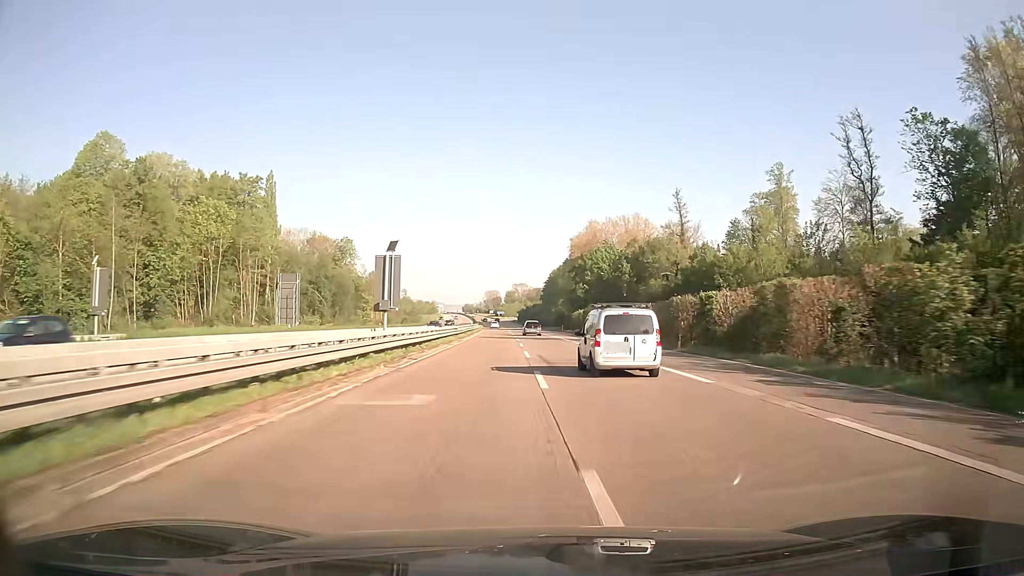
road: trunk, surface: asphalt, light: Day
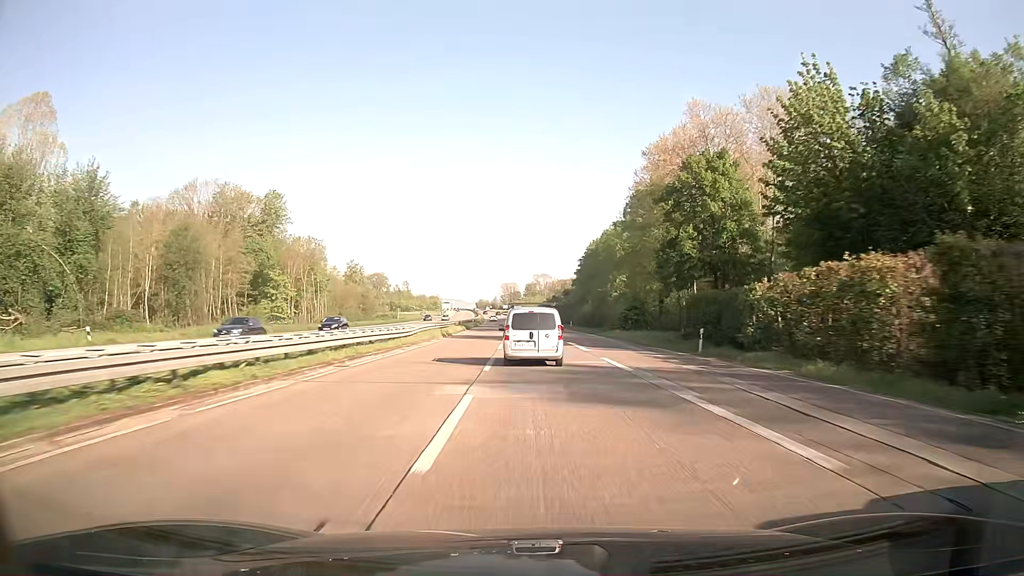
(-1.5, +80.7) m; -2°
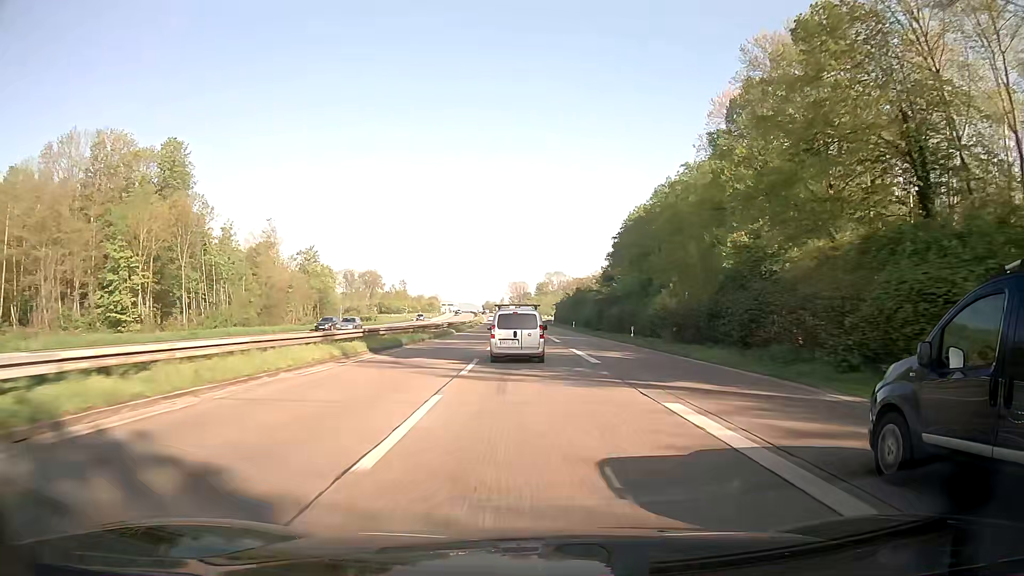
(-0.3, +48.6) m; -1°
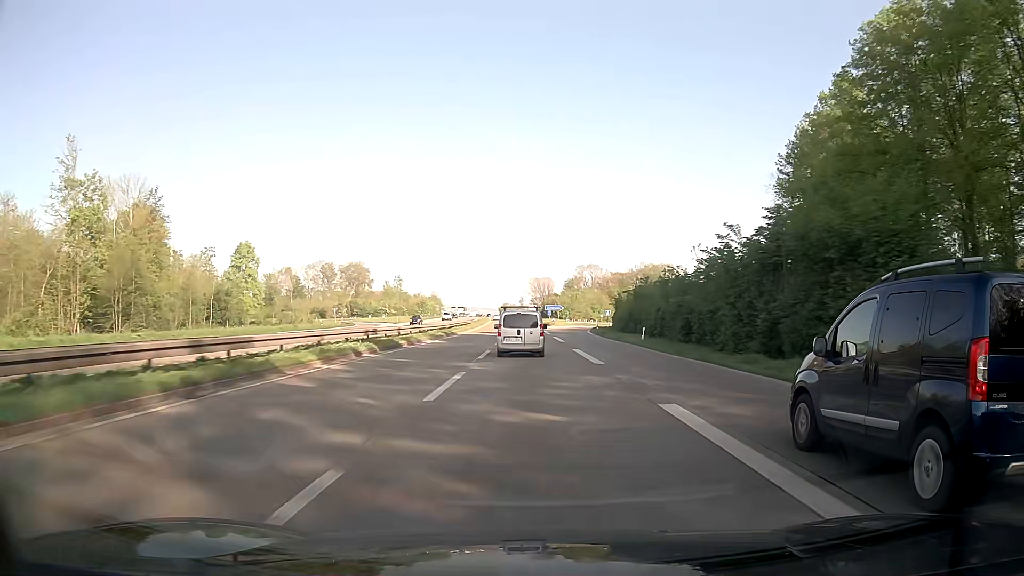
(-1.4, +80.7) m; -2°
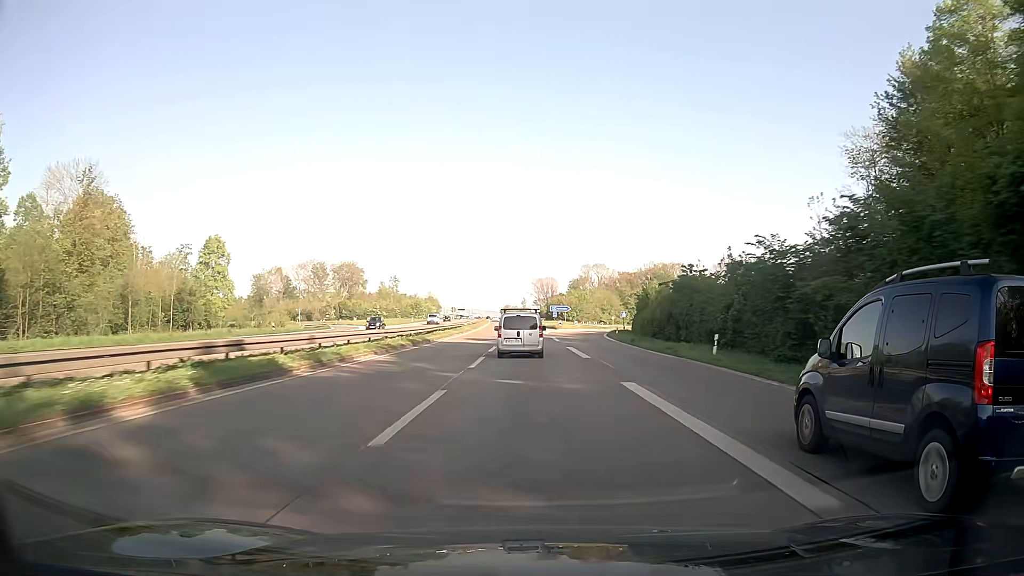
(0.0, +16.0) m; 0°
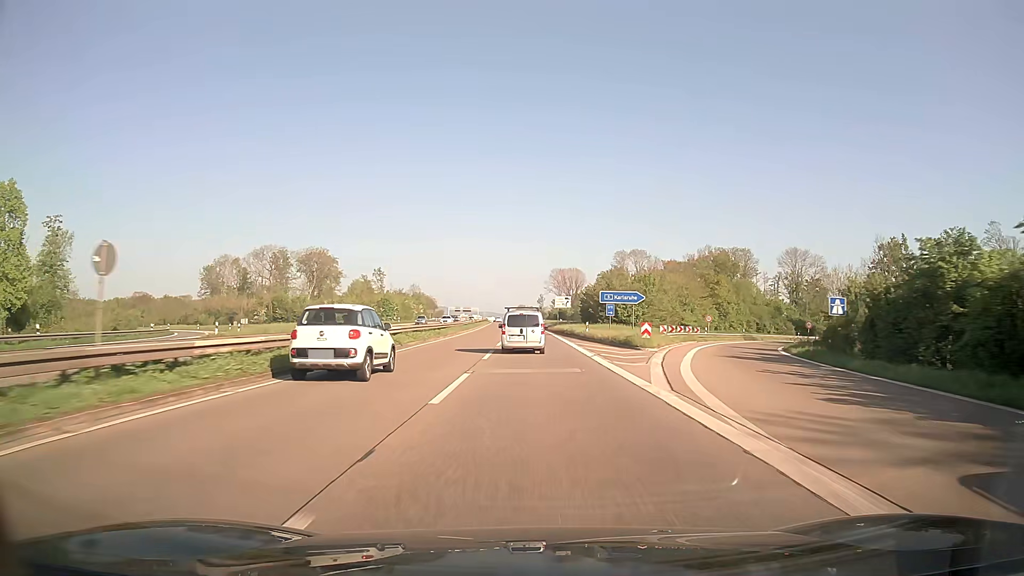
(-0.8, +63.6) m; -1°
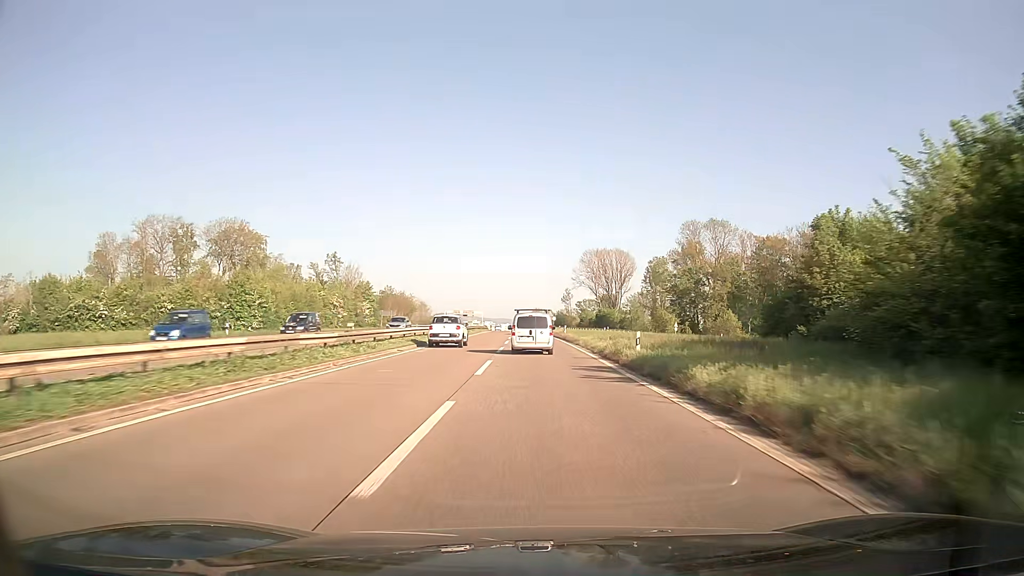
(-1.1, +78.1) m; -2°
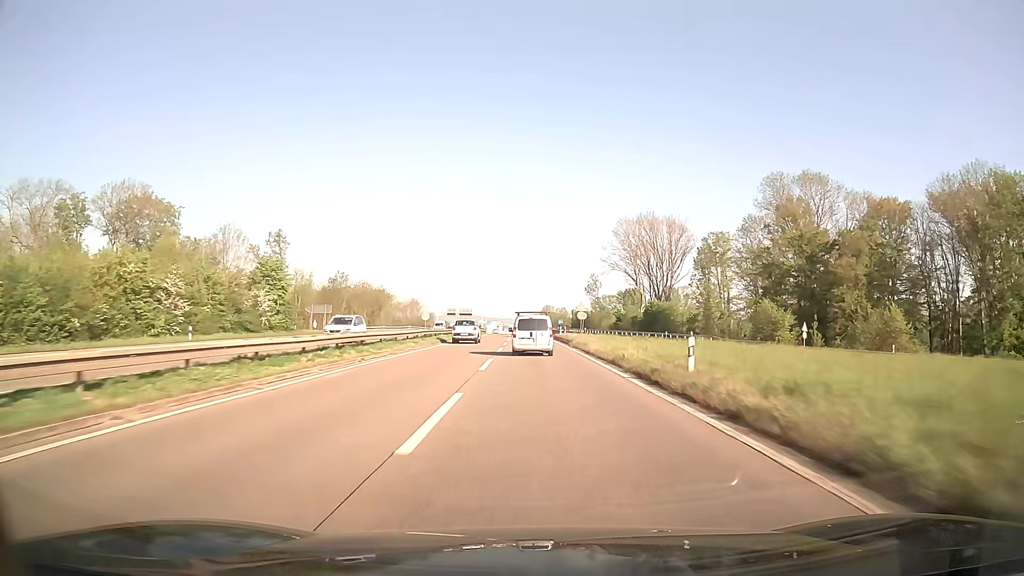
(-0.2, +46.4) m; -1°
(0, +10) (0, +20) (0, +30) (0, +40) (0, +50) (-1, +60) (-1, +70) (-1, +80) (-1, +90) (-2, +100) m
